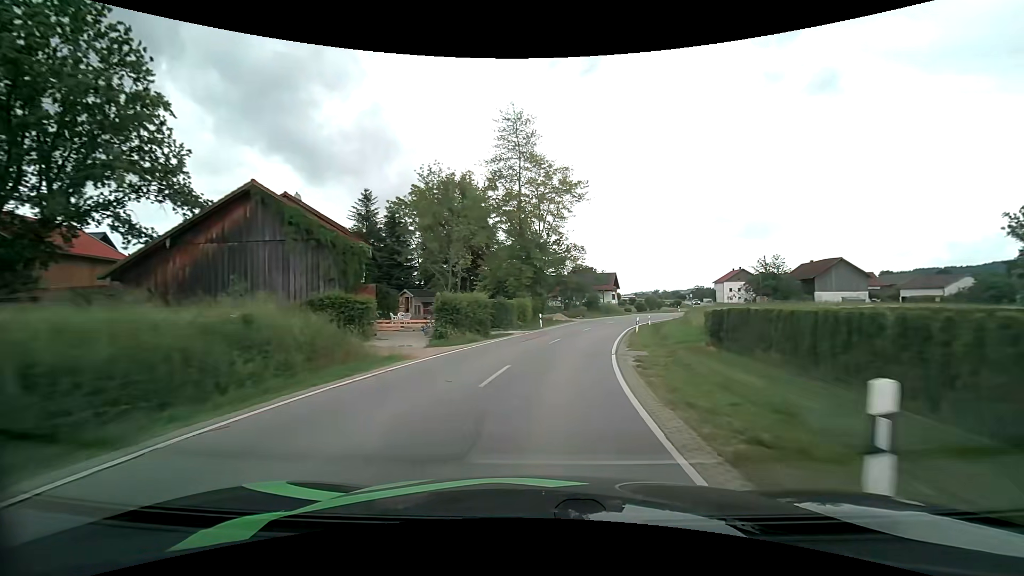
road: secondary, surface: asphalt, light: Day
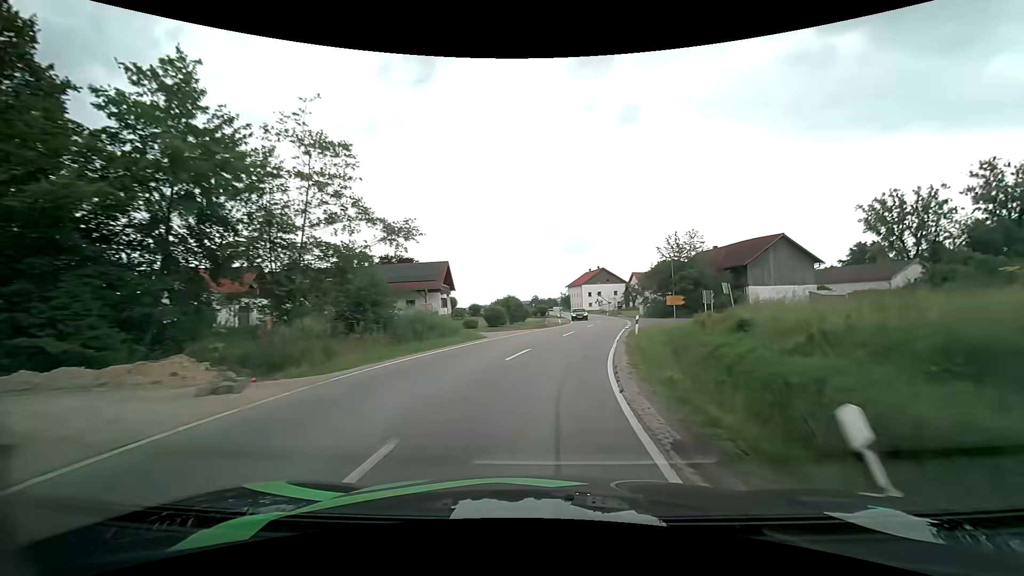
(+6.5, +42.8) m; +18°
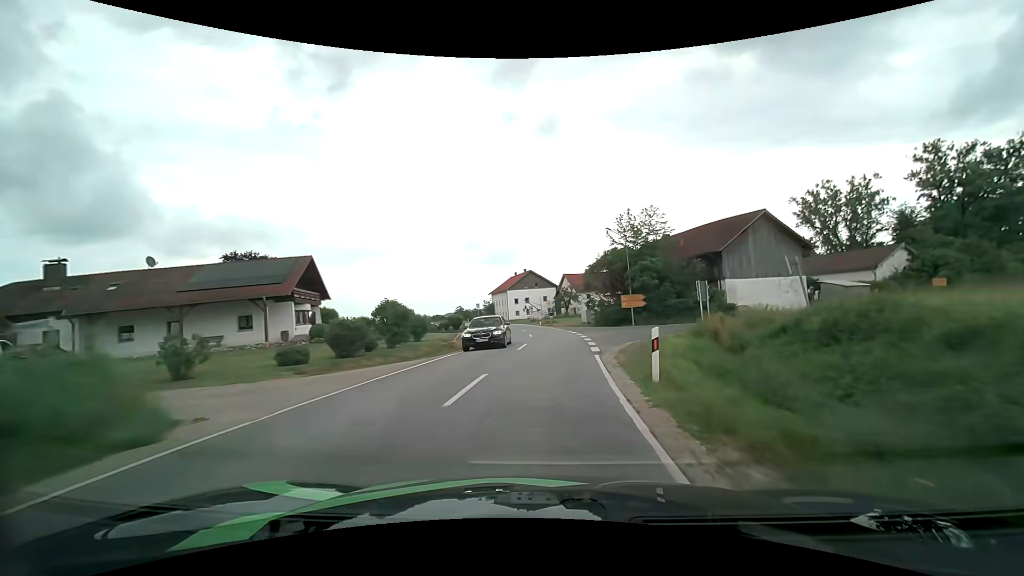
(+1.3, +17.5) m; +8°
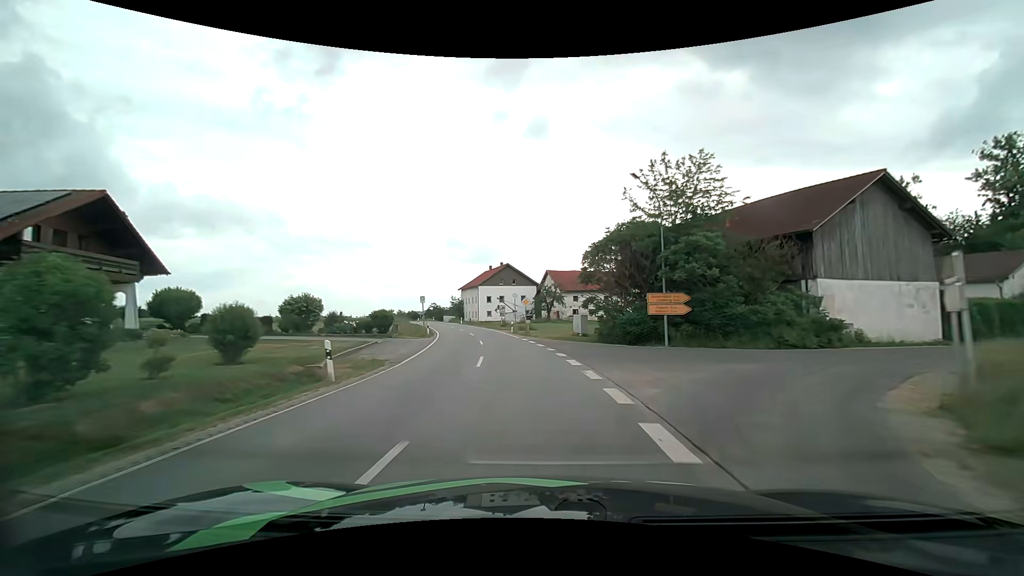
(+0.7, +17.8) m; +3°
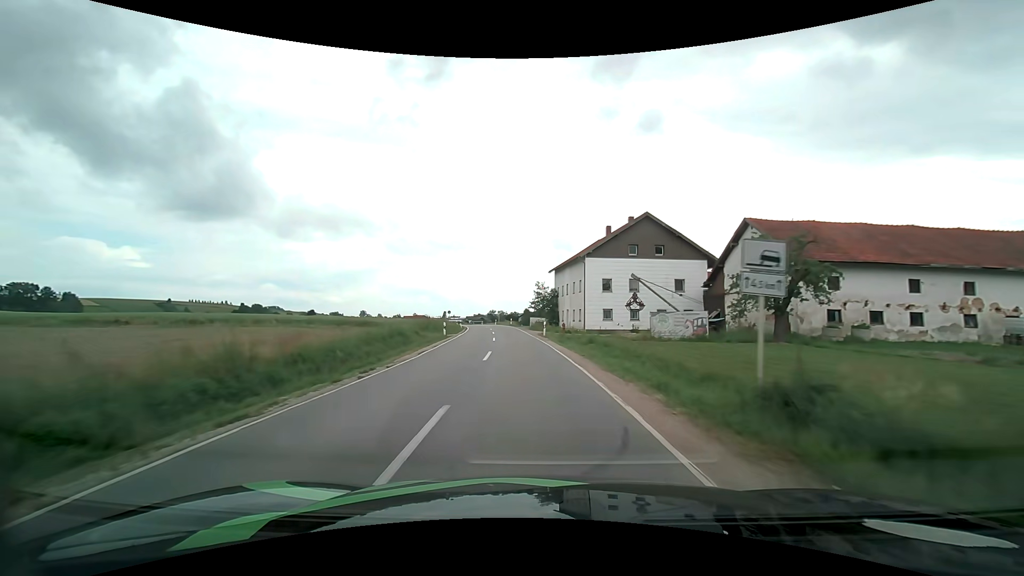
(-4.9, +46.2) m; -12°
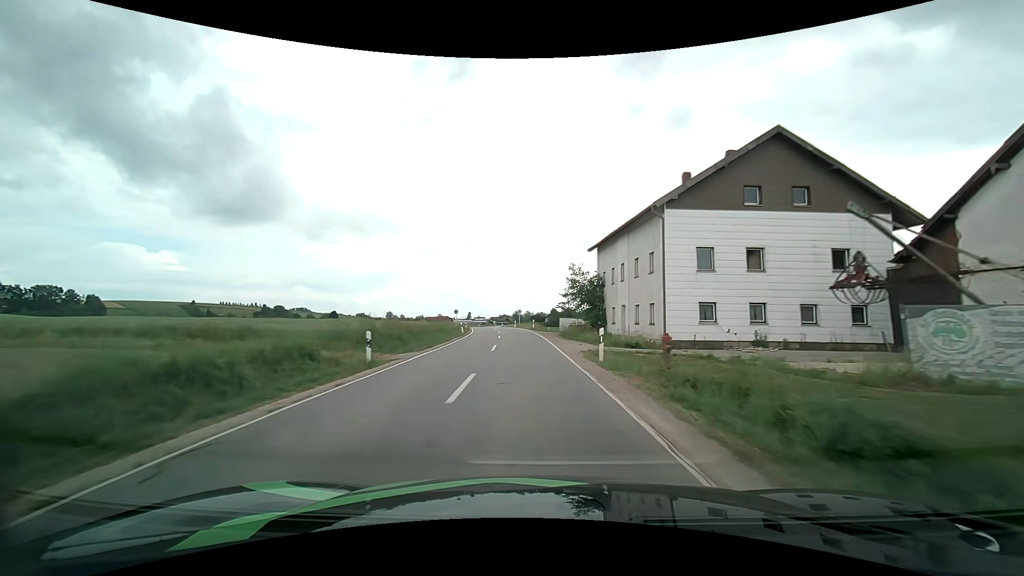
(-0.6, +19.9) m; -3°
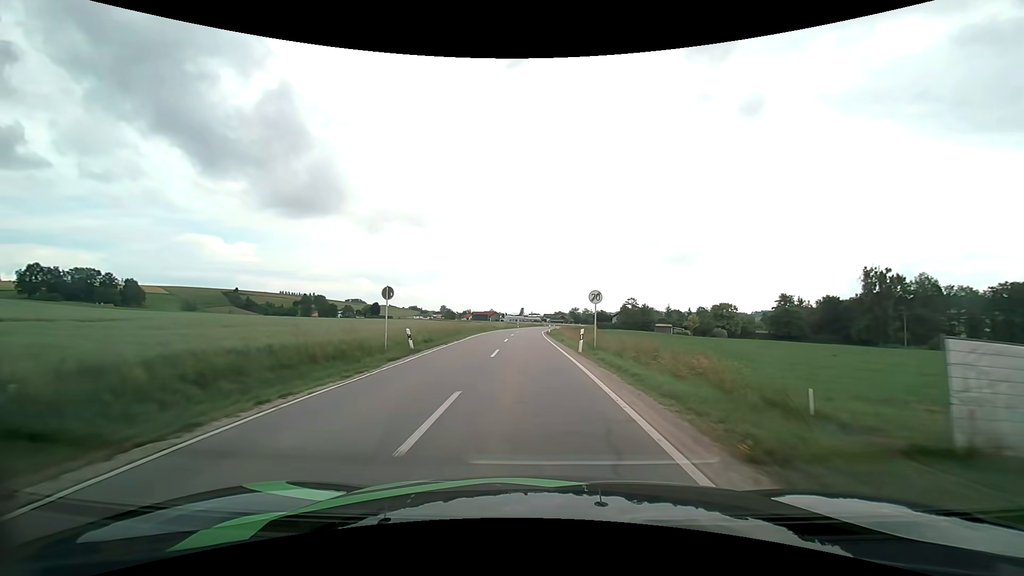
(-2.7, +50.9) m; -7°
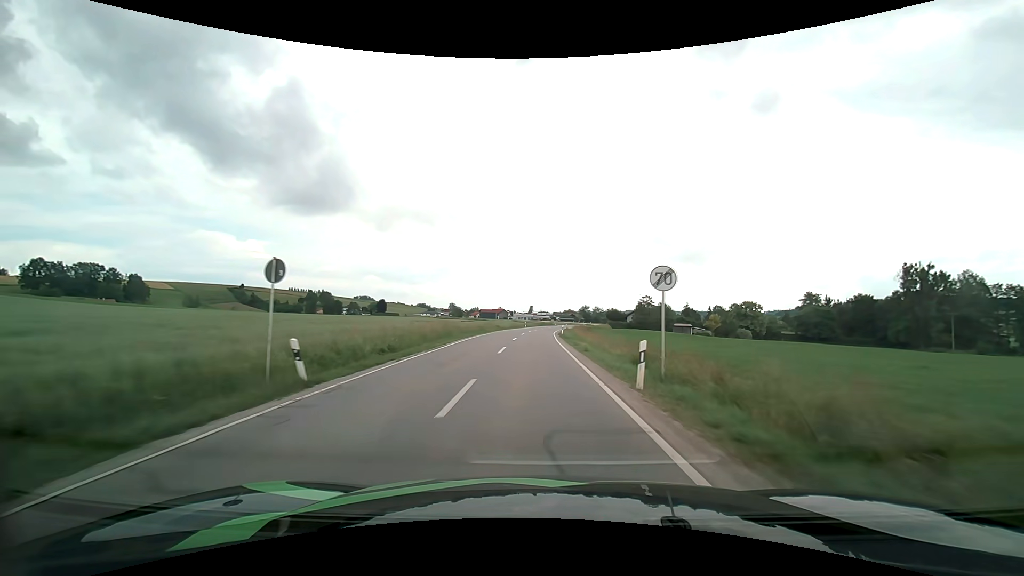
(-0.1, +10.4) m; -1°
(0, +10) (0, +20) (0, +30) (0, +40) (0, +50) (+1, +60) (+1, +70) (+2, +80) (+3, +90) (+4, +100) m
